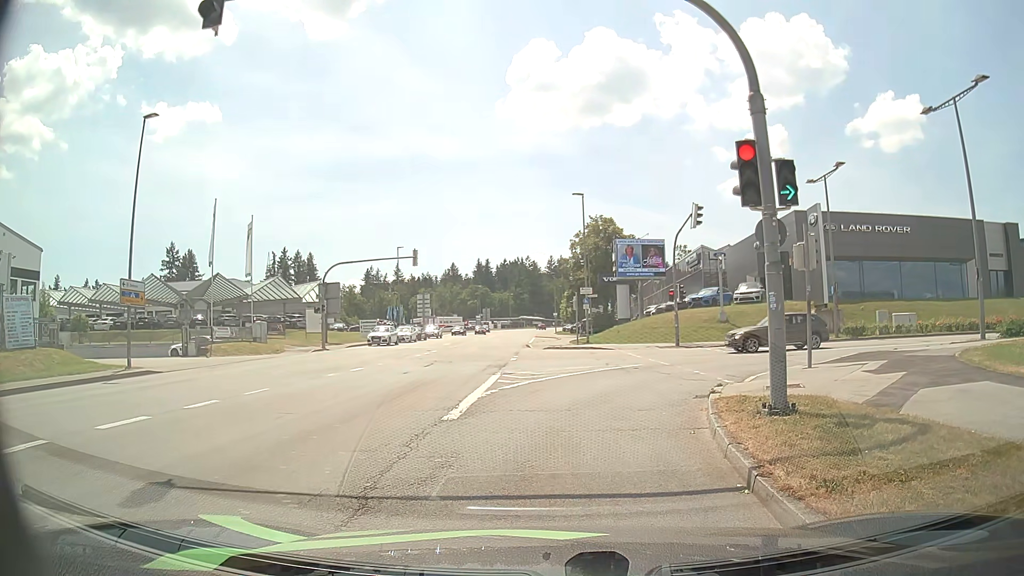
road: tertiary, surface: asphalt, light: Day
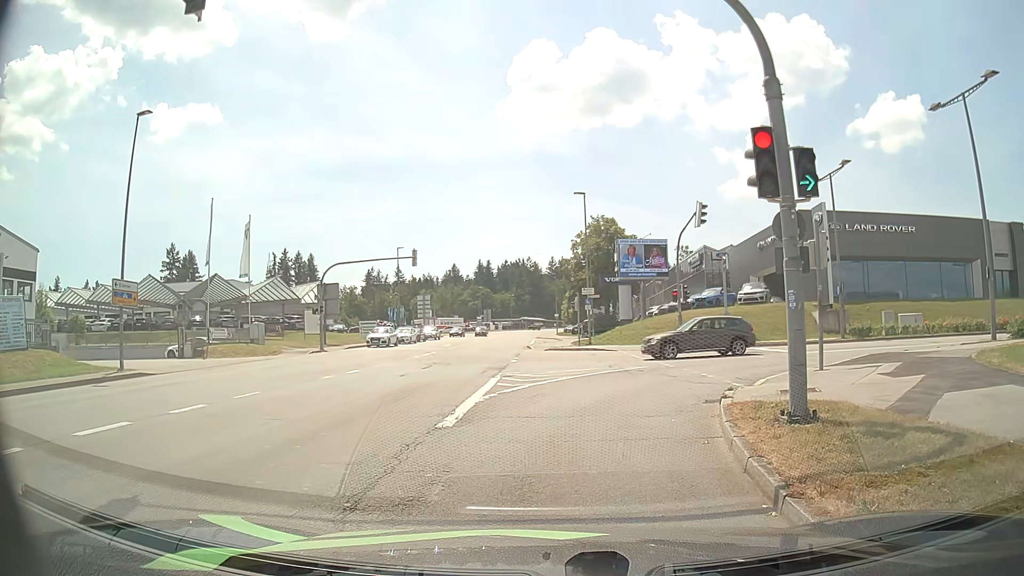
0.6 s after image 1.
(0.0, +0.7) m; -1°
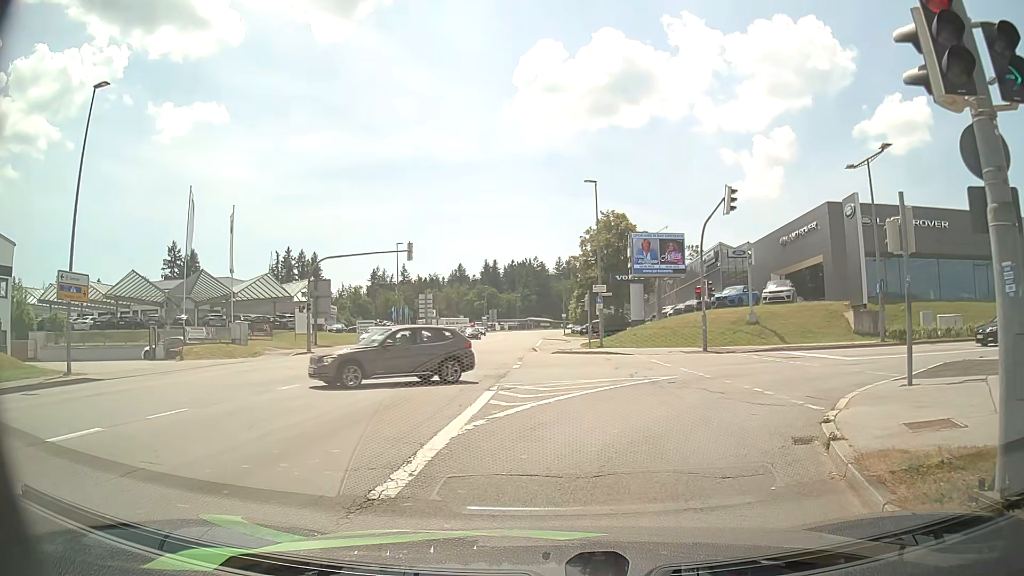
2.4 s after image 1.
(0.0, +4.1) m; 0°
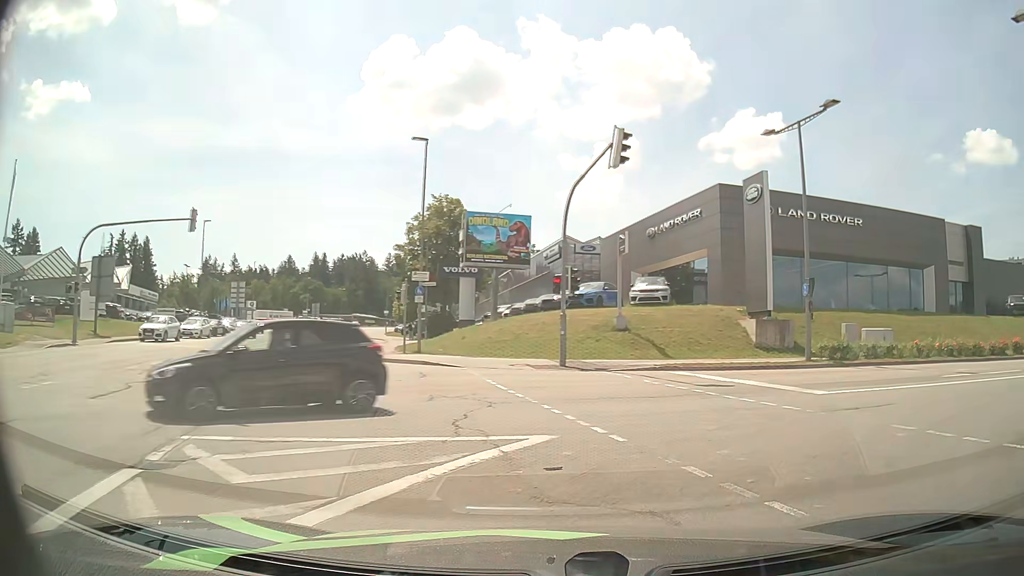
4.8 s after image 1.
(+0.7, +9.4) m; +16°
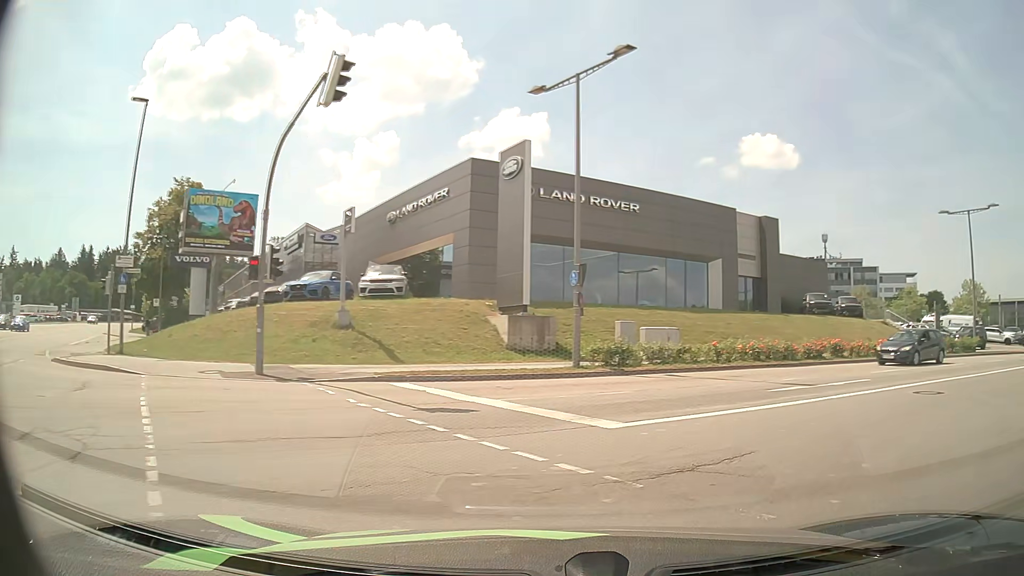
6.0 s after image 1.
(+0.9, +5.1) m; +20°
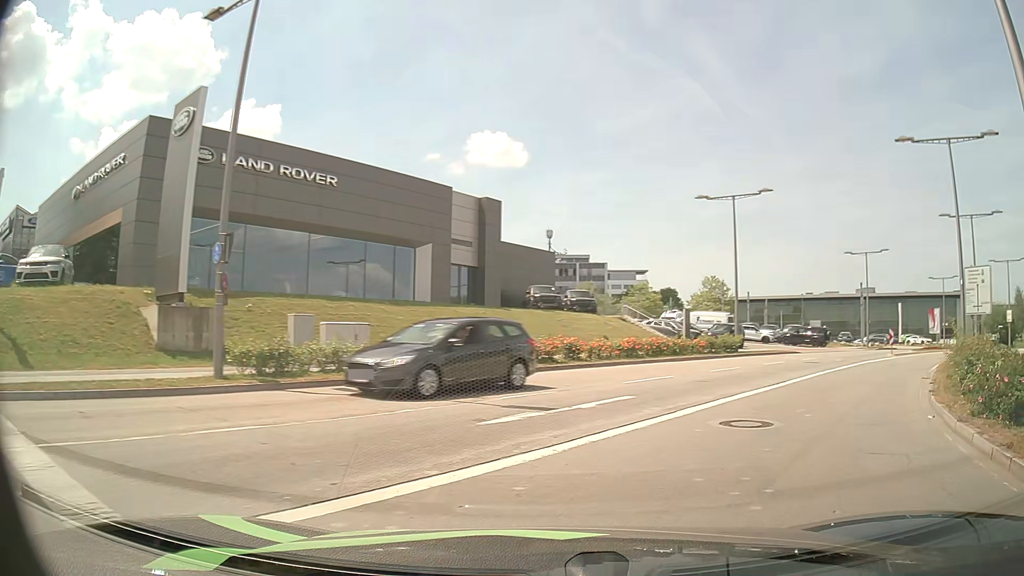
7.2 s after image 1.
(+1.2, +5.5) m; +23°
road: secondary
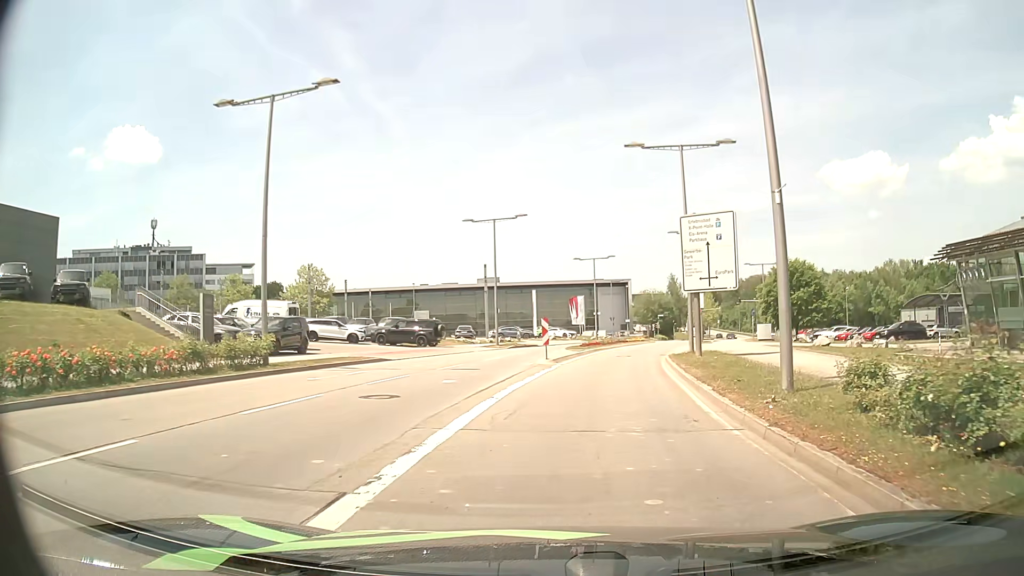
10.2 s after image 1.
(+6.7, +15.9) m; +32°
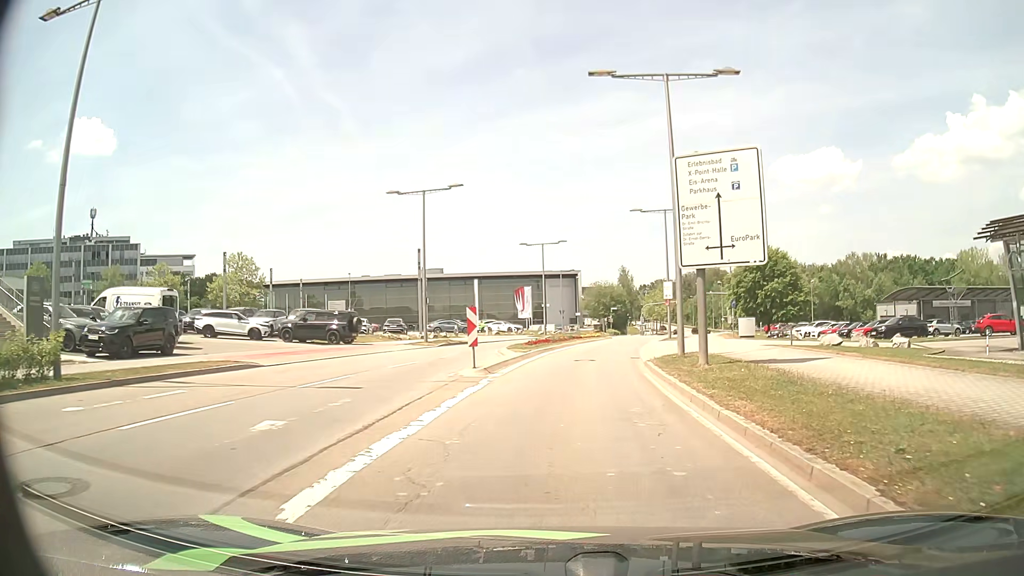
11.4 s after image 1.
(+0.4, +8.3) m; +4°
(0, +10) (+1, +20) (+2, +30) (+3, +40) (+6, +50) (+8, +59) (+11, +69) (+14, +78) (+18, +88) (+21, +97) m
